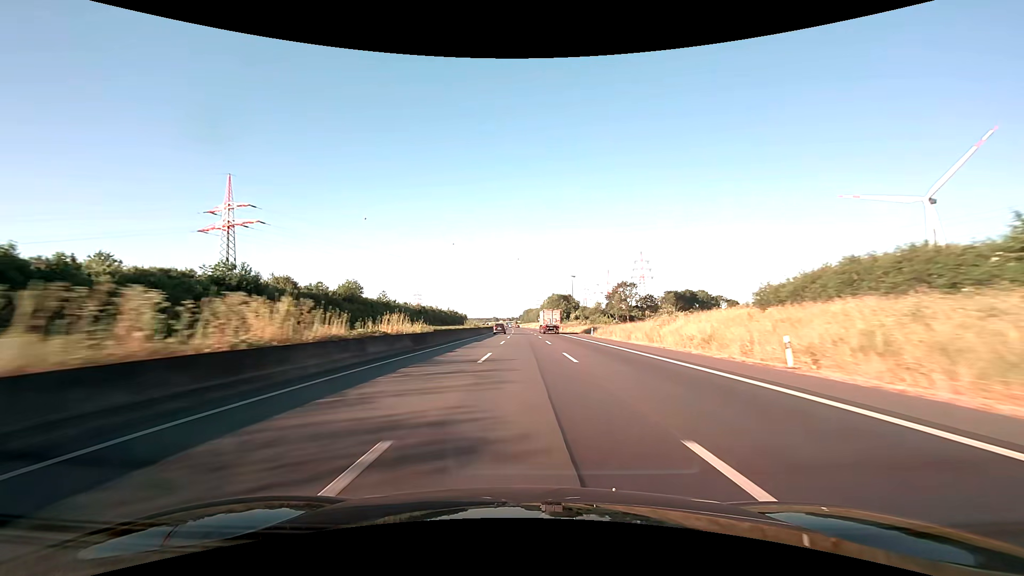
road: motorway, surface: asphalt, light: Day
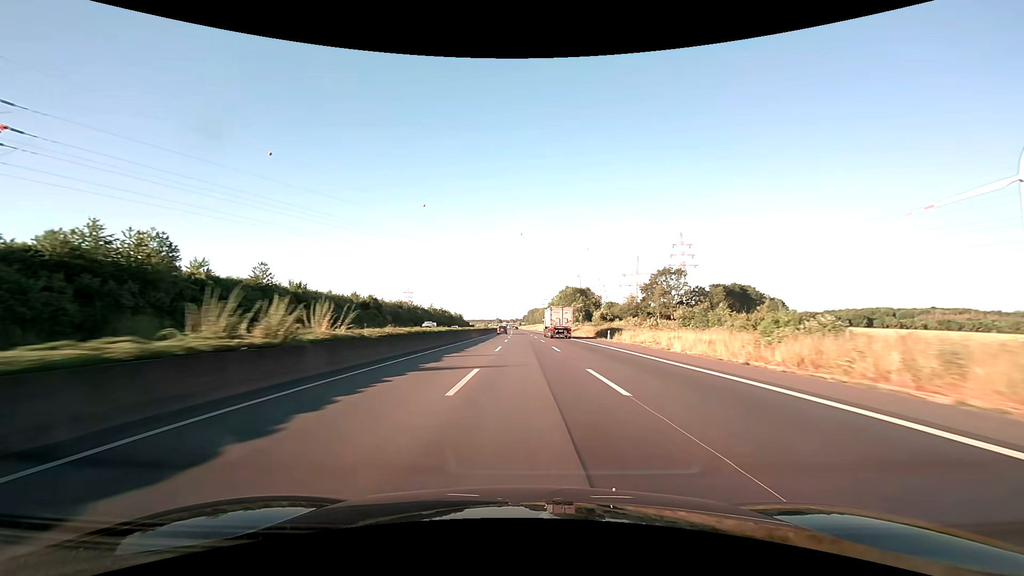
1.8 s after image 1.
(-0.3, +62.0) m; 0°
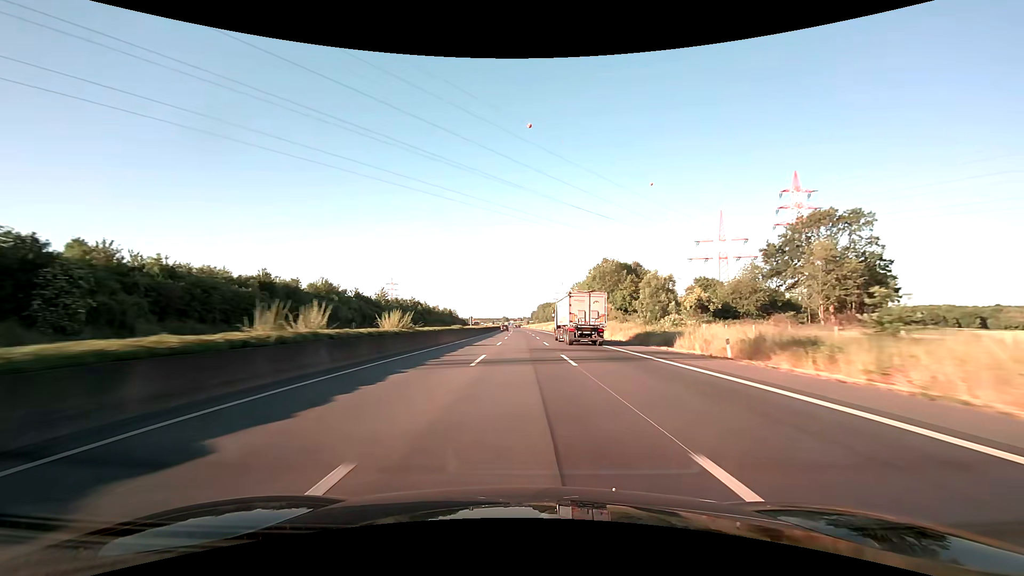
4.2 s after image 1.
(-0.5, +82.6) m; -1°
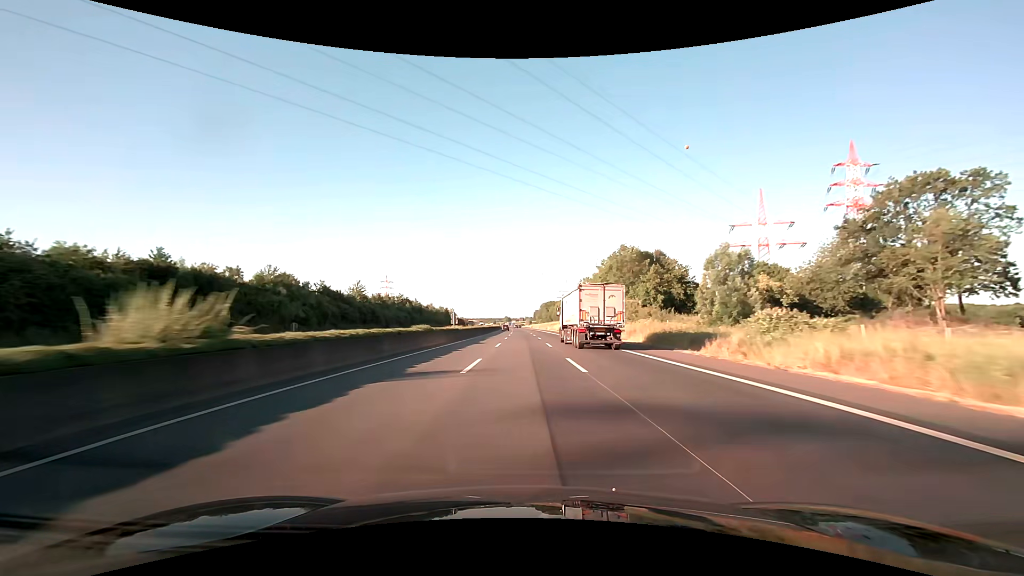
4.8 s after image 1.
(0.0, +20.7) m; 0°
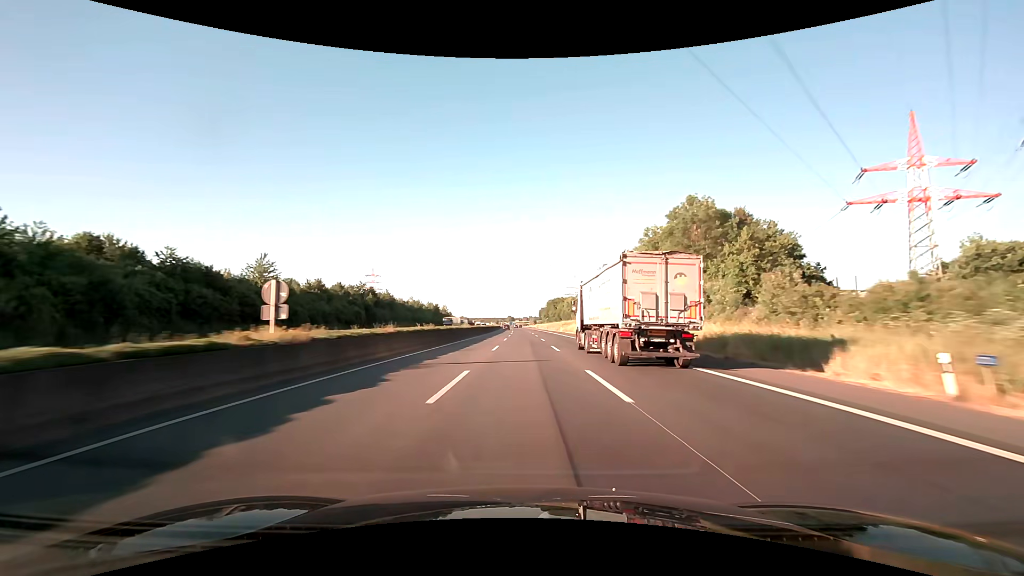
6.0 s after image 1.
(-0.2, +41.3) m; 0°
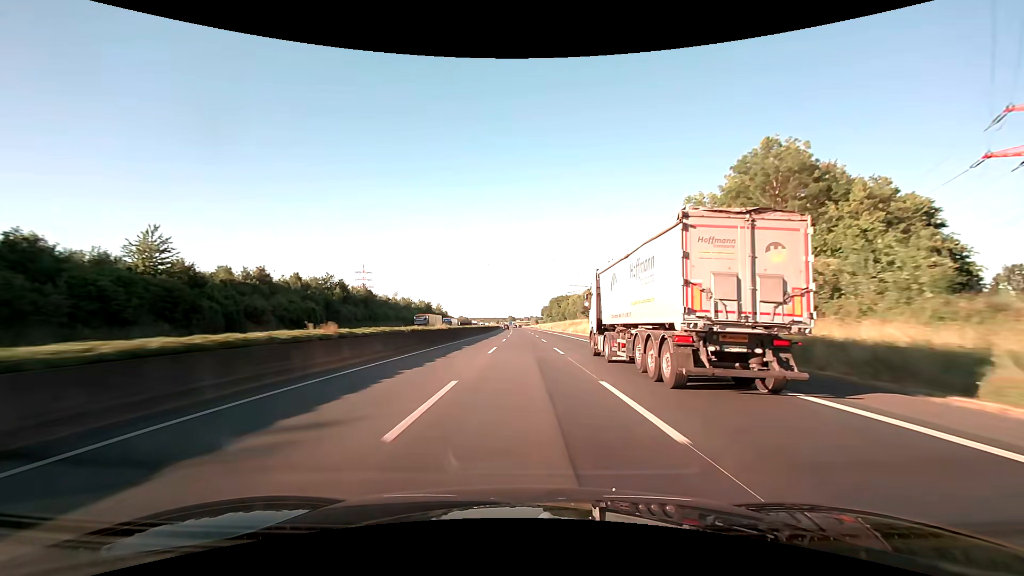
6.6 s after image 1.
(0.0, +20.6) m; 0°
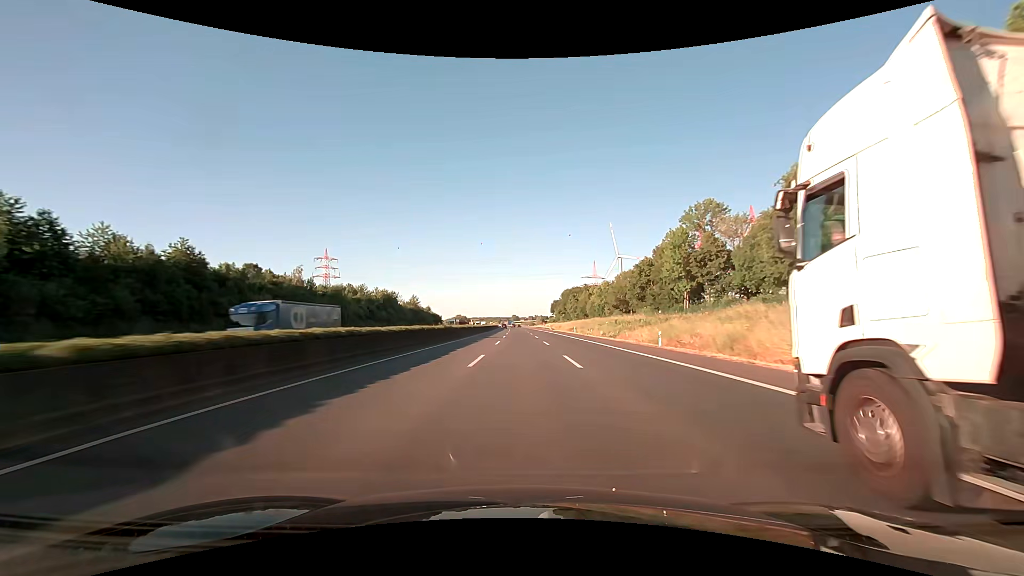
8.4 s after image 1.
(-0.3, +61.9) m; -1°
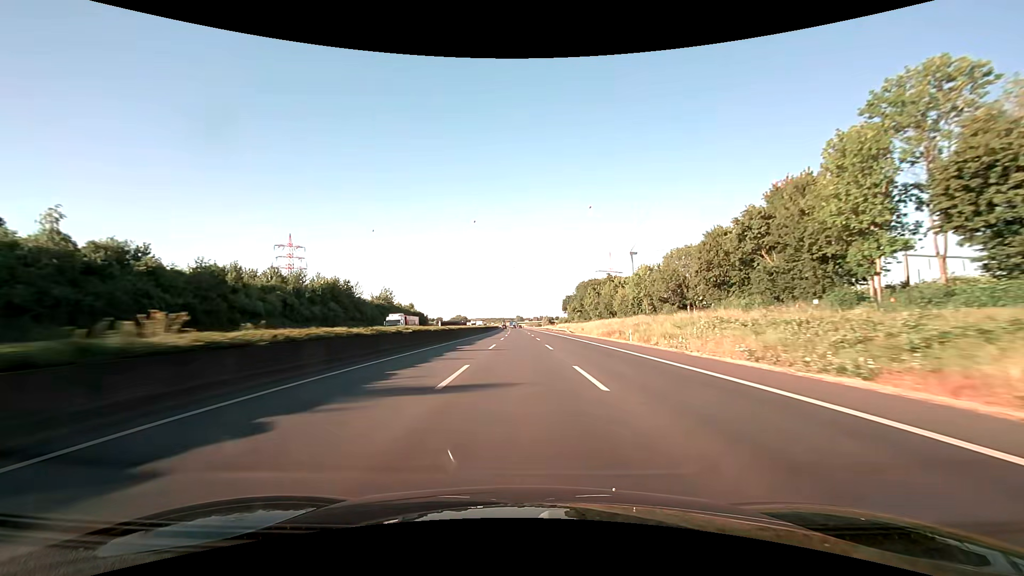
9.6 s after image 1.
(-0.1, +41.3) m; 0°
(0, +10) (0, +20) (0, +30) (0, +40) (0, +50) (0, +60) (0, +70) (-1, +80) (-1, +90) (-1, +100) m
